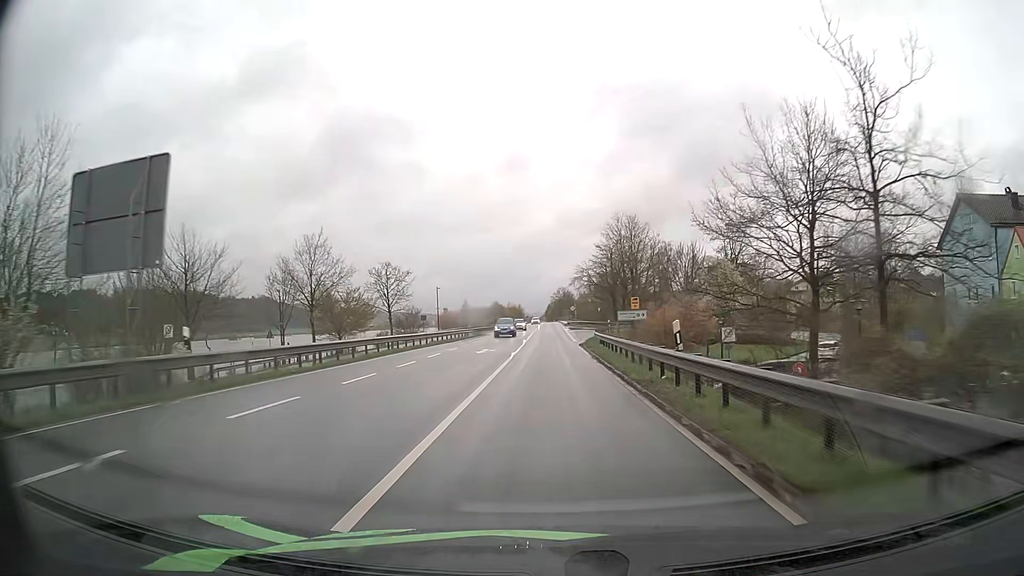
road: primary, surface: asphalt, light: Day
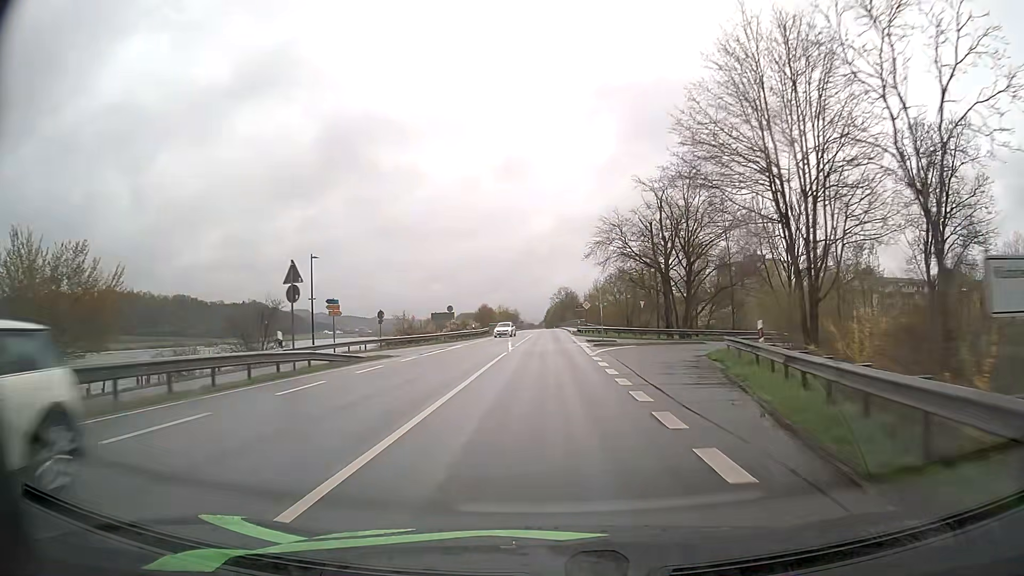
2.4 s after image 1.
(+0.3, +44.5) m; 0°
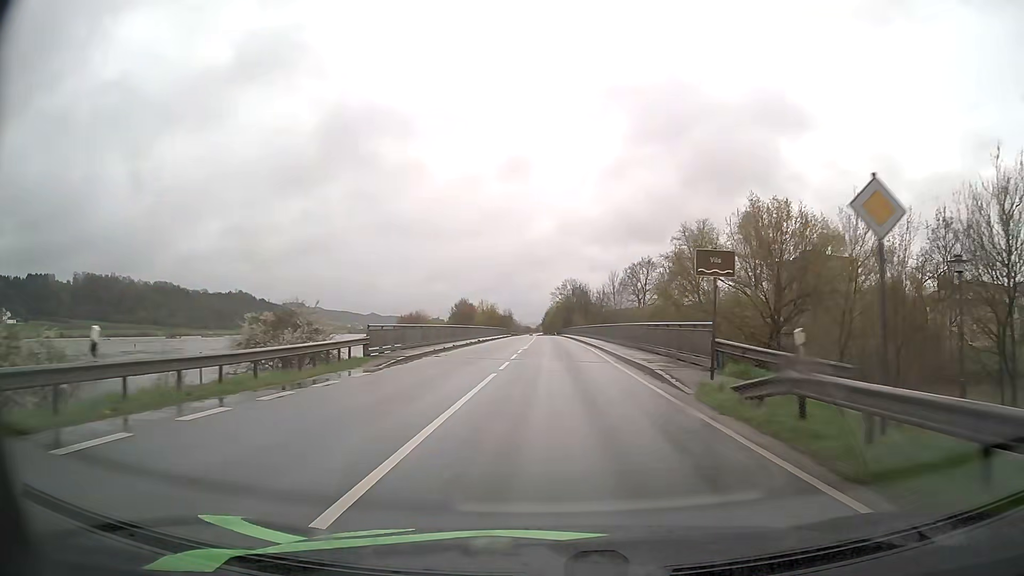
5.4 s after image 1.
(-0.4, +57.4) m; 0°
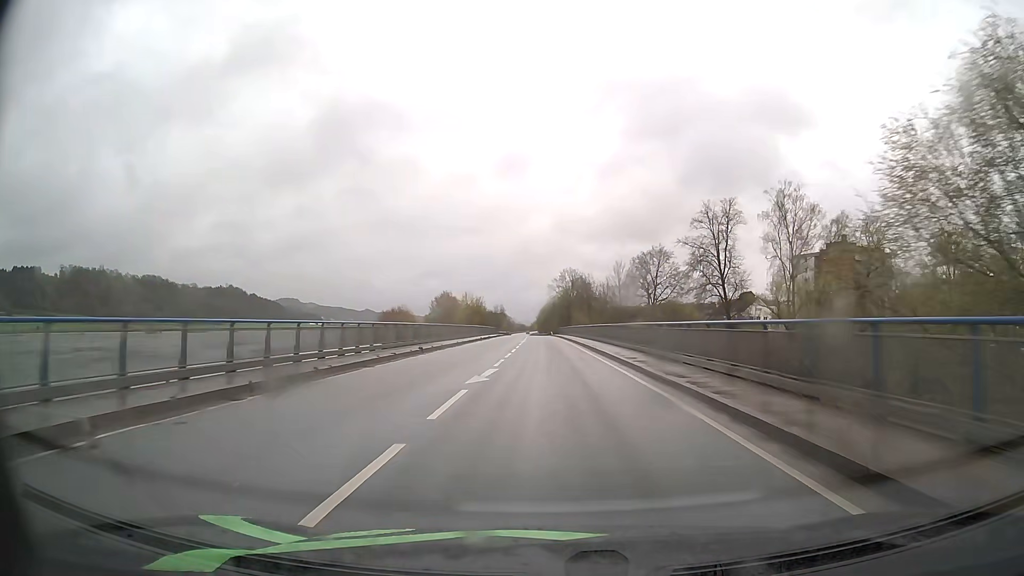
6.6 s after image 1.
(+0.2, +23.5) m; +1°
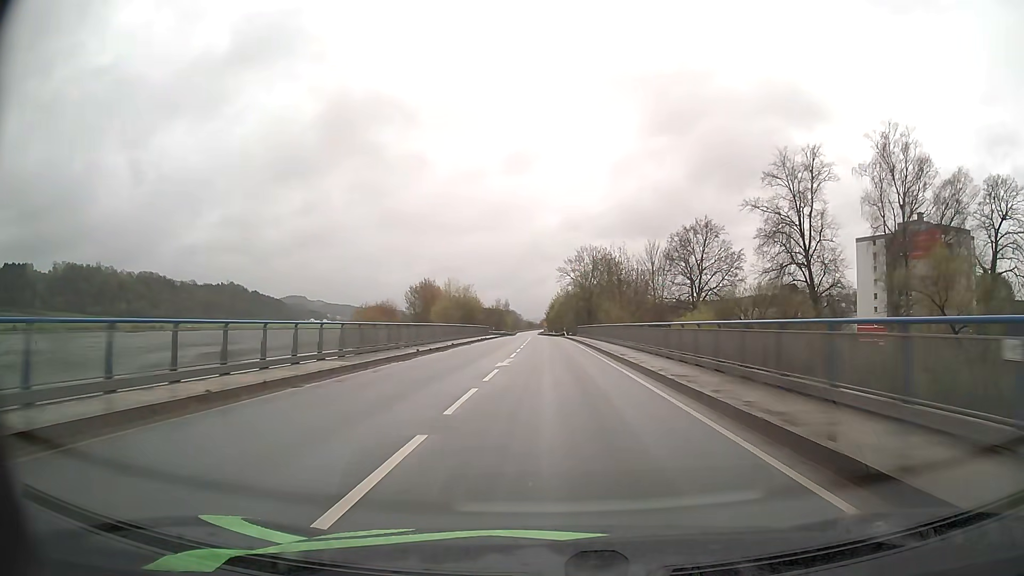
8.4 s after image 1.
(-0.2, +35.4) m; -1°
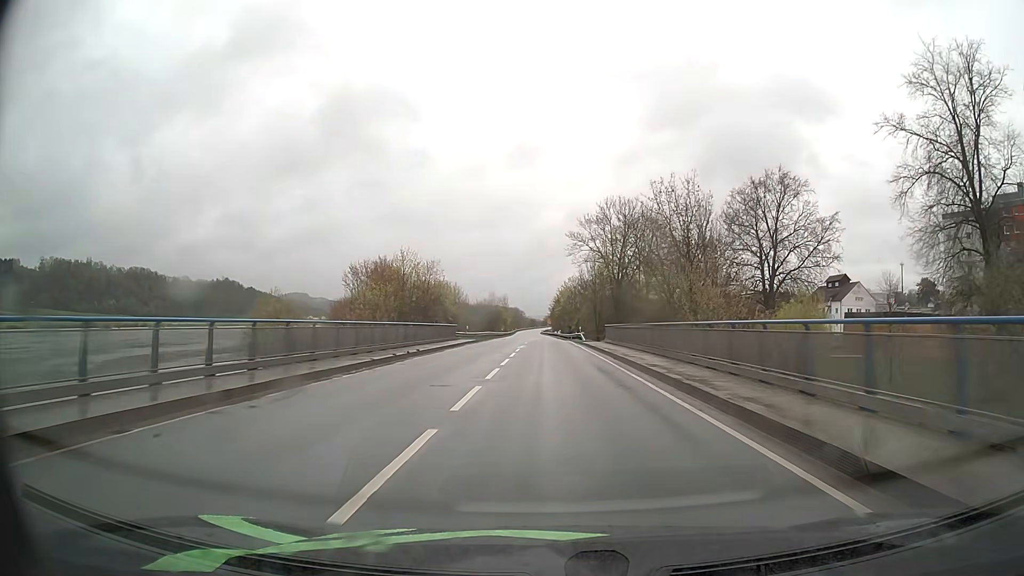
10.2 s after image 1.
(-0.1, +35.7) m; 0°
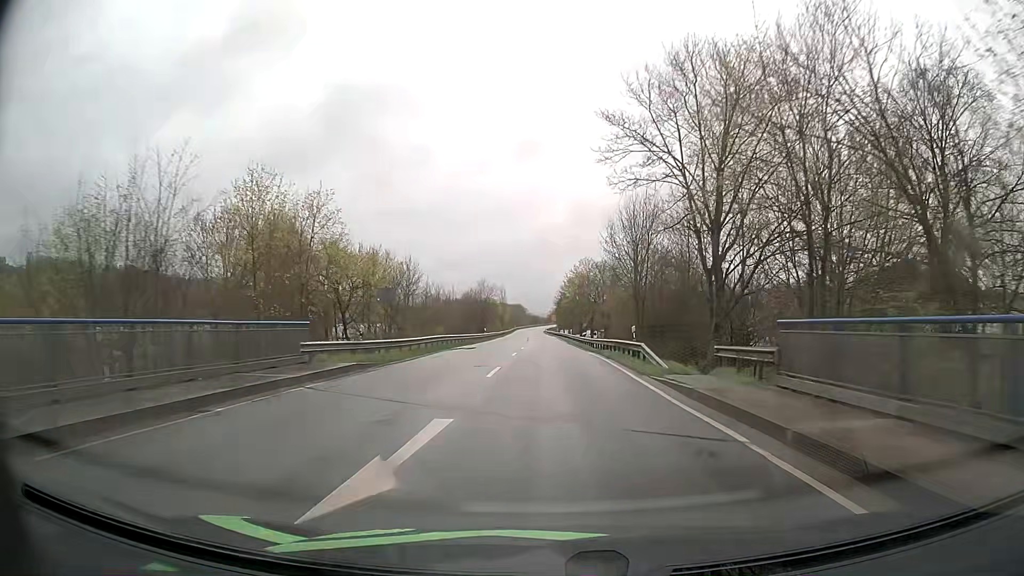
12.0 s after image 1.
(-0.1, +35.7) m; 0°
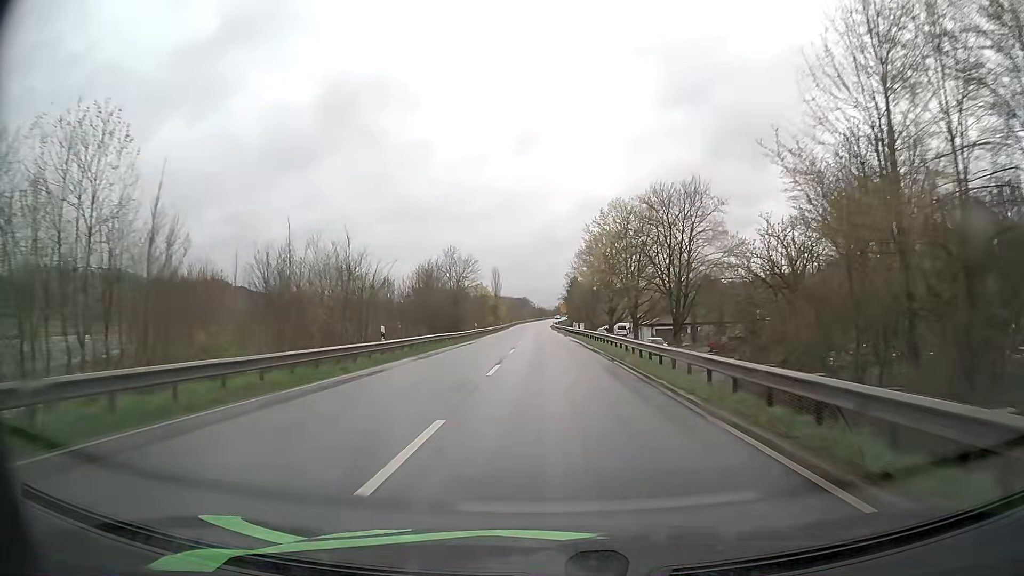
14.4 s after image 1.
(-0.2, +48.3) m; -1°
(0, +10) (0, +20) (0, +30) (0, +40) (-1, +50) (-1, +60) (-1, +70) (-1, +80) (-1, +90) (-1, +100) m
